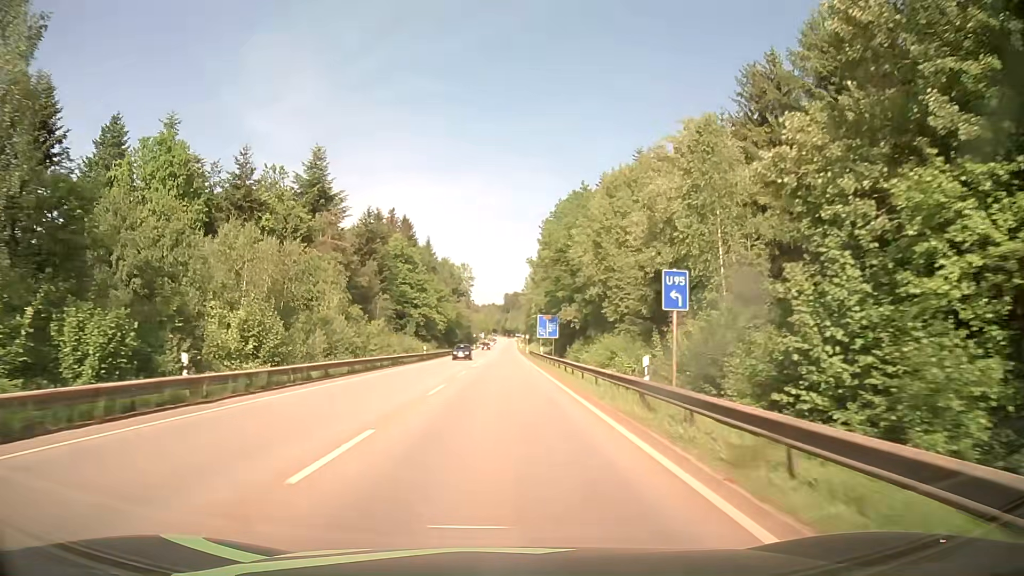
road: secondary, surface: asphalt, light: Day
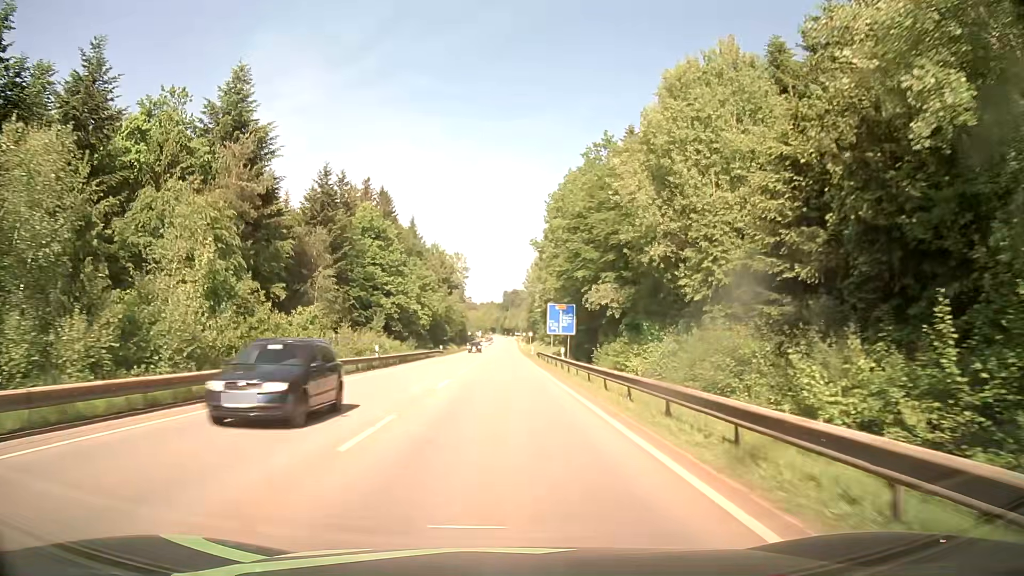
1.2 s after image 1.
(+0.1, +22.3) m; 0°
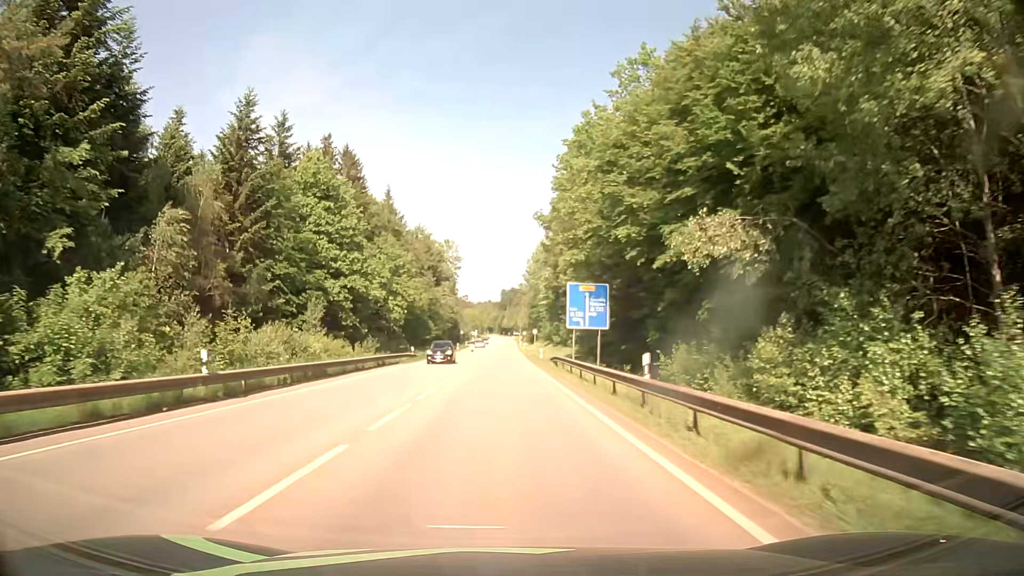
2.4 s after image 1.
(0.0, +22.3) m; 0°
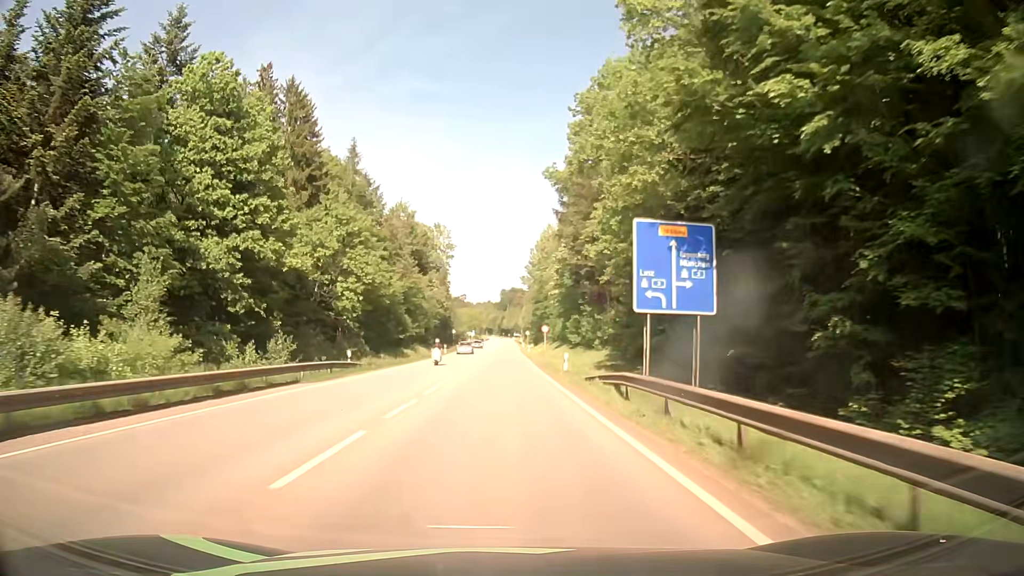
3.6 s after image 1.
(0.0, +22.3) m; 0°
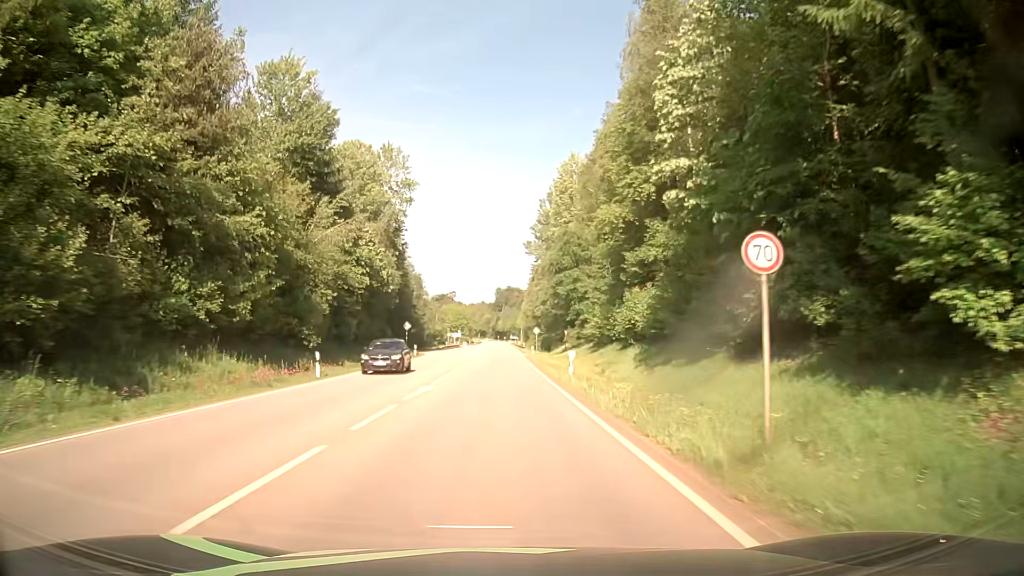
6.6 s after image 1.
(0.0, +55.6) m; 0°
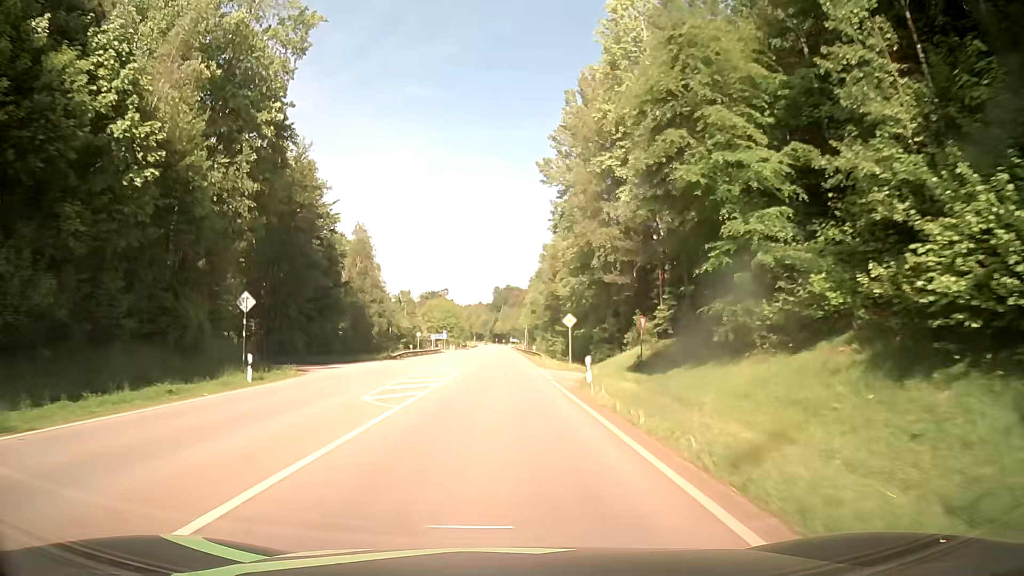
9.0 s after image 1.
(0.0, +44.3) m; 0°
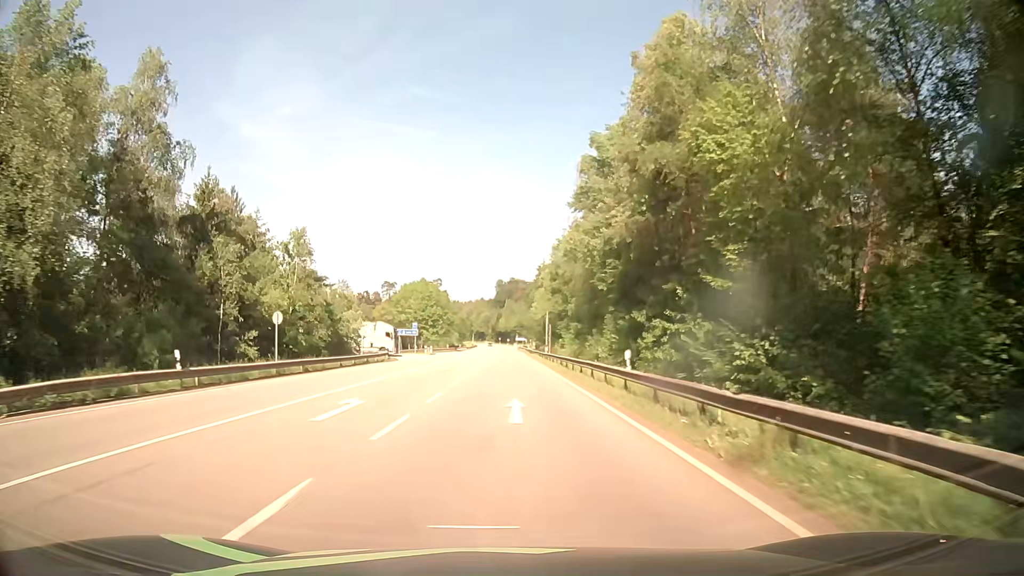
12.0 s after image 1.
(0.0, +55.4) m; 0°
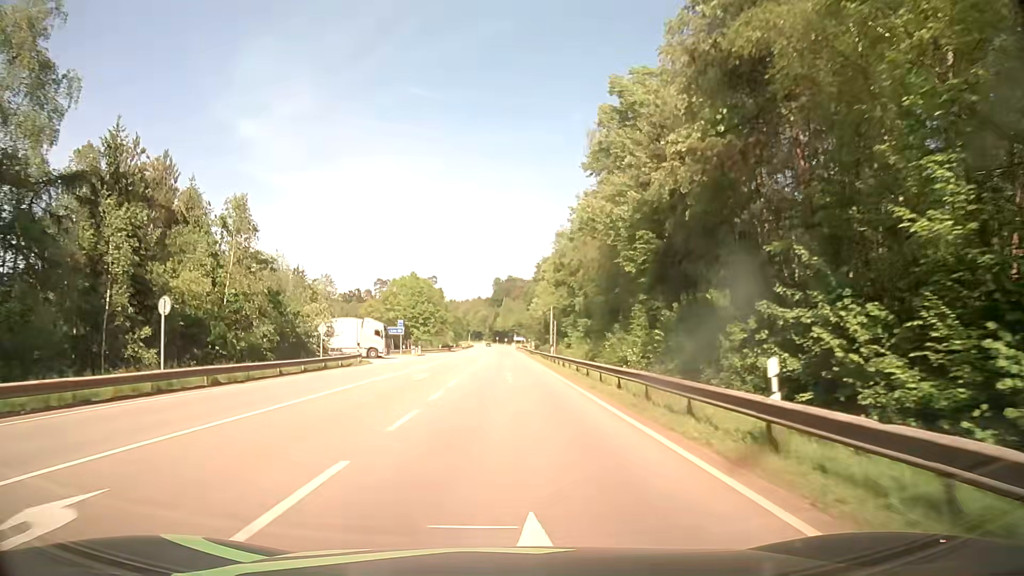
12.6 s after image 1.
(0.0, +11.1) m; 0°
(0, +10) (0, +20) (0, +30) (0, +40) (0, +50) (0, +60) (0, +70) (0, +80) (0, +90) (0, +100) m
